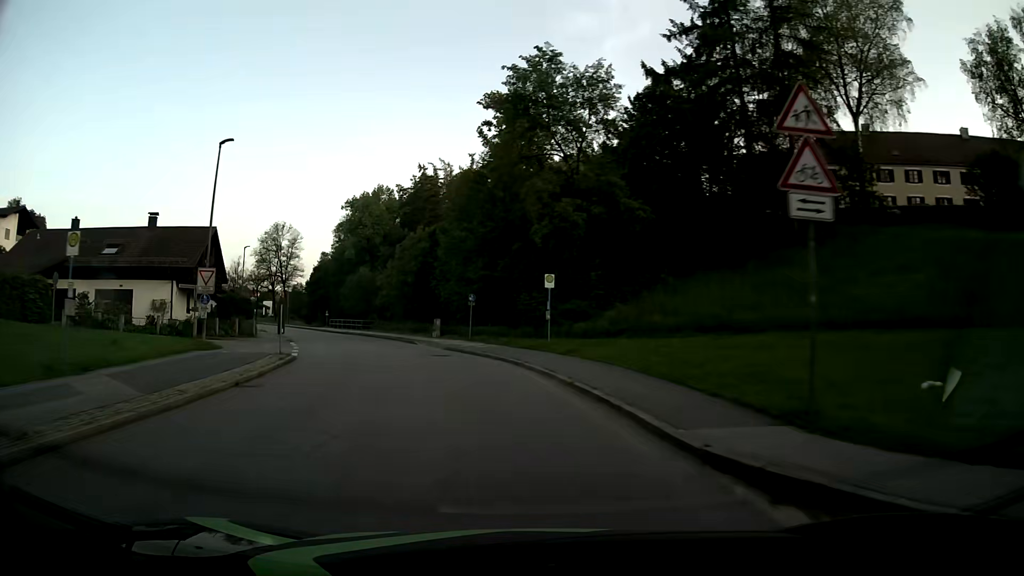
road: unclassified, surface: asphalt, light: Day
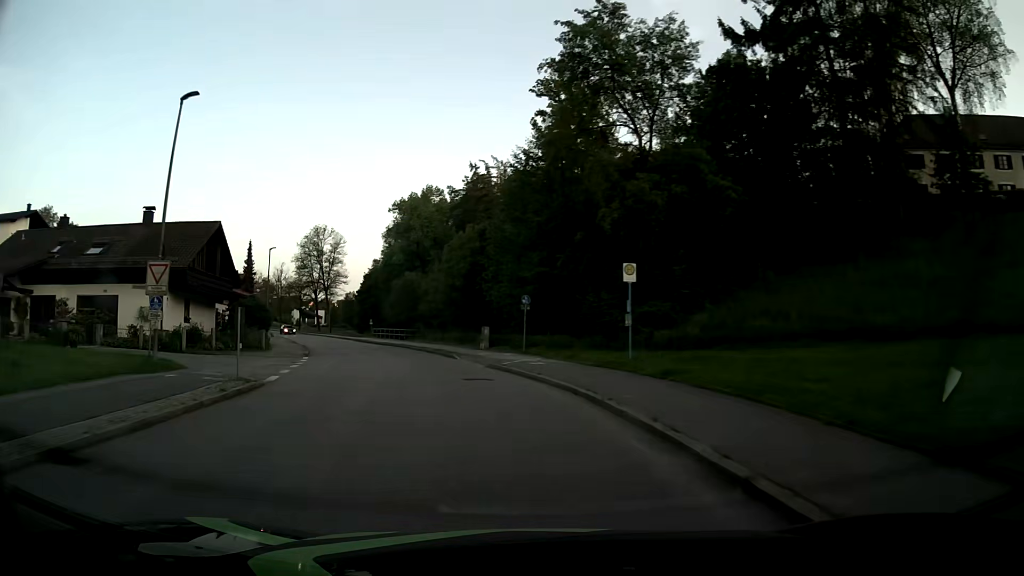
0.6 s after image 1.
(-0.3, +7.7) m; -5°
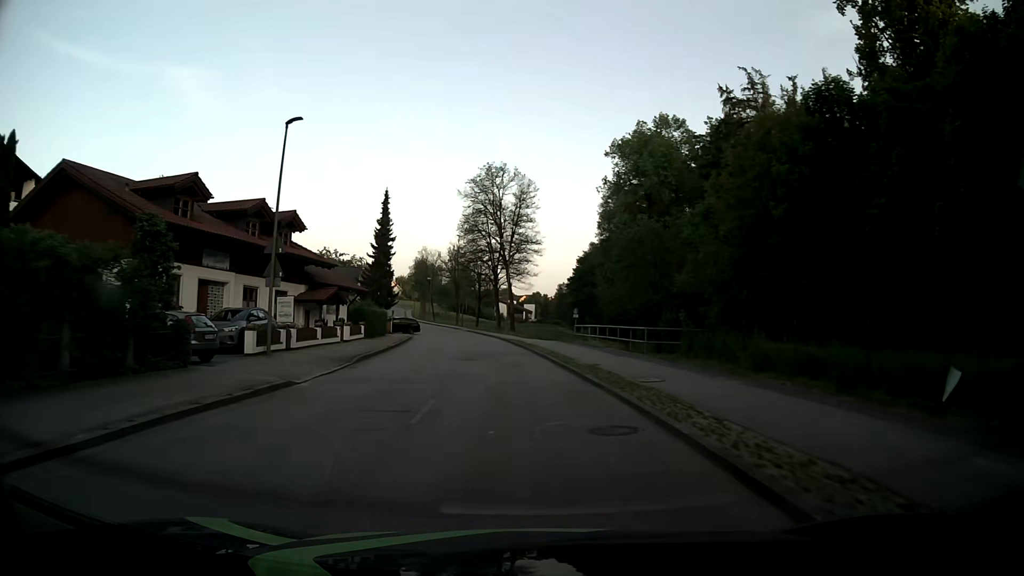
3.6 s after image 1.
(-7.6, +37.4) m; -19°
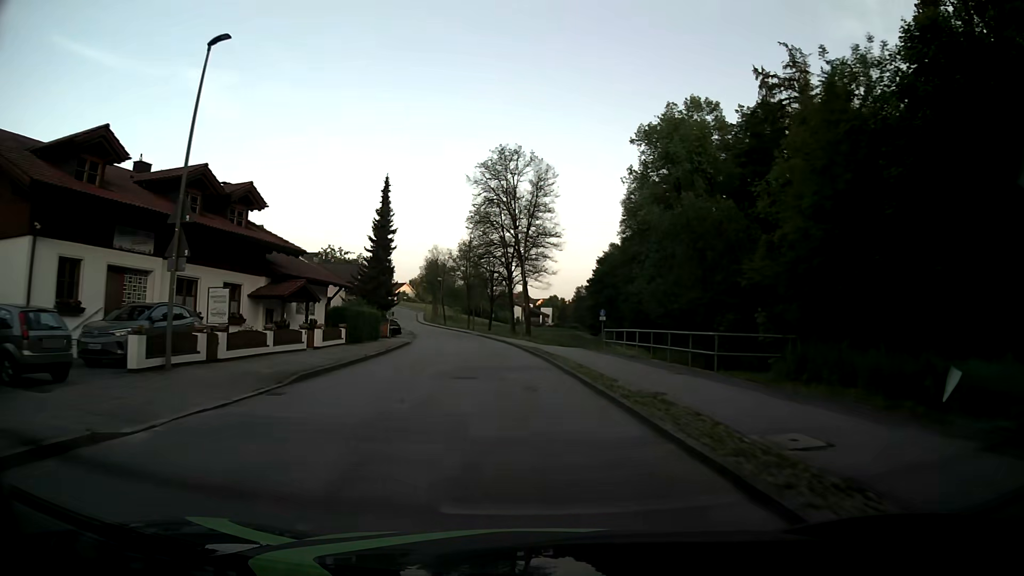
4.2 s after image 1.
(-0.1, +7.7) m; -1°
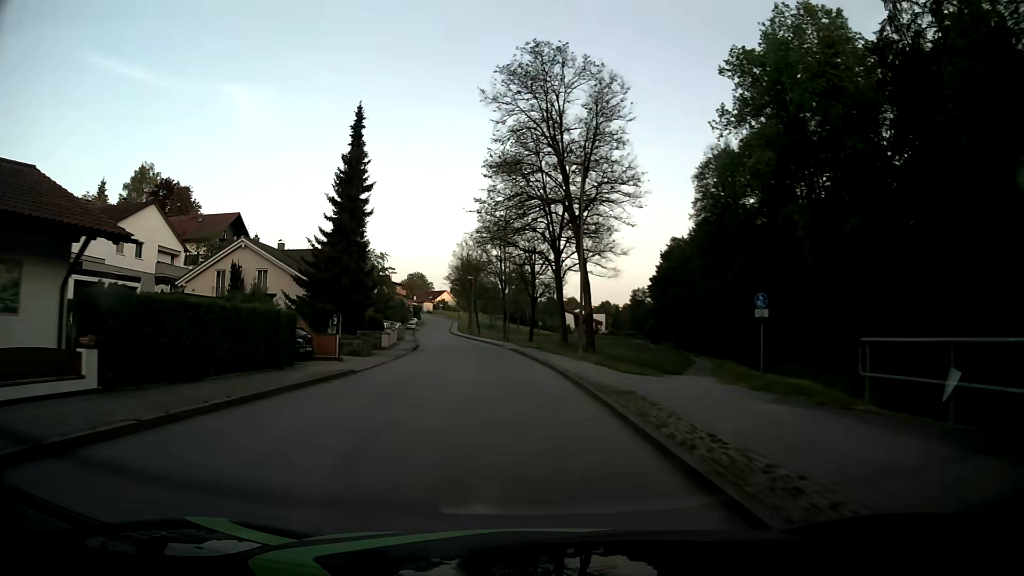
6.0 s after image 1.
(-0.7, +23.1) m; -4°
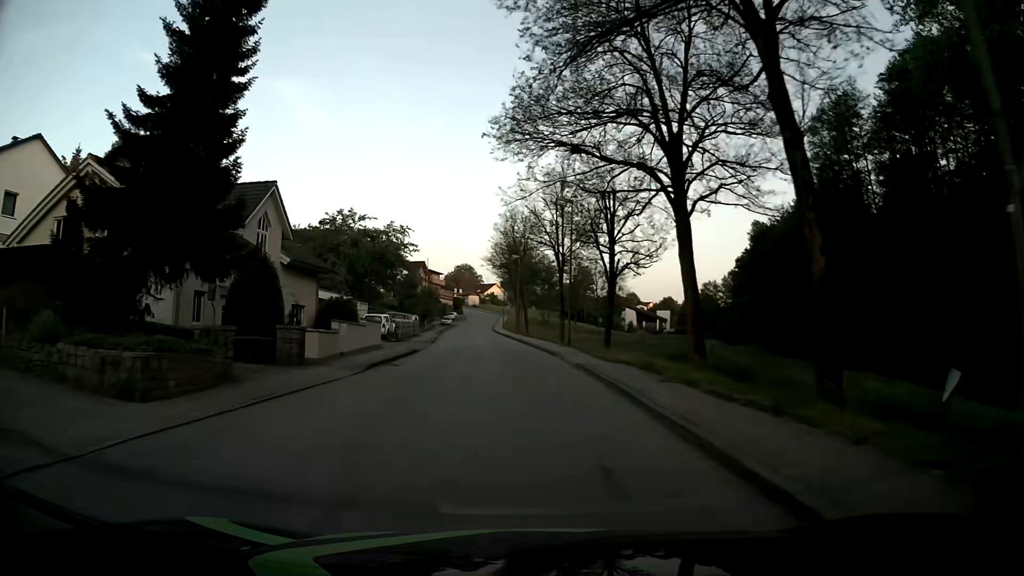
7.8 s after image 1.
(-1.0, +22.8) m; -5°
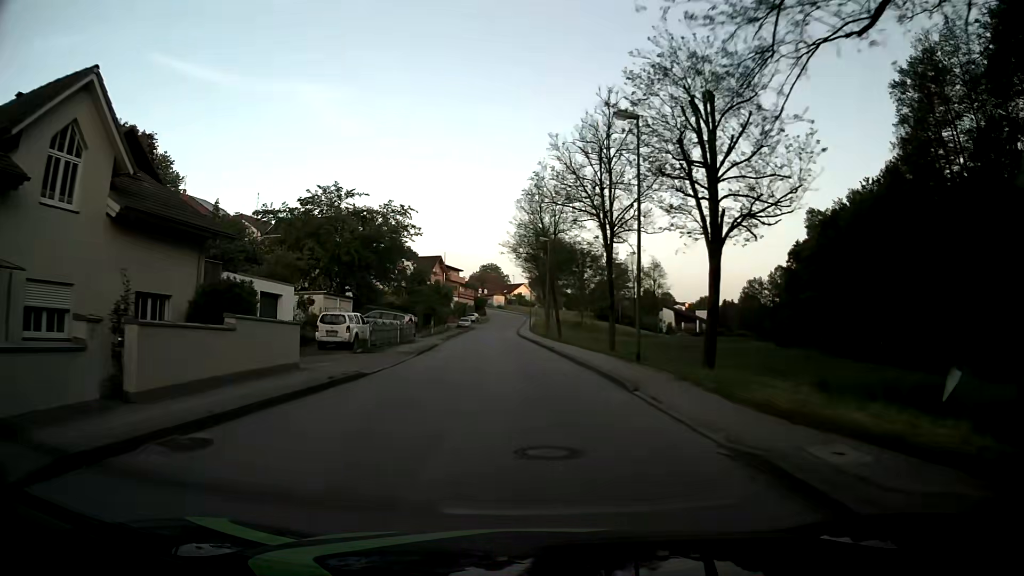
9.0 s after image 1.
(-0.3, +15.2) m; -3°
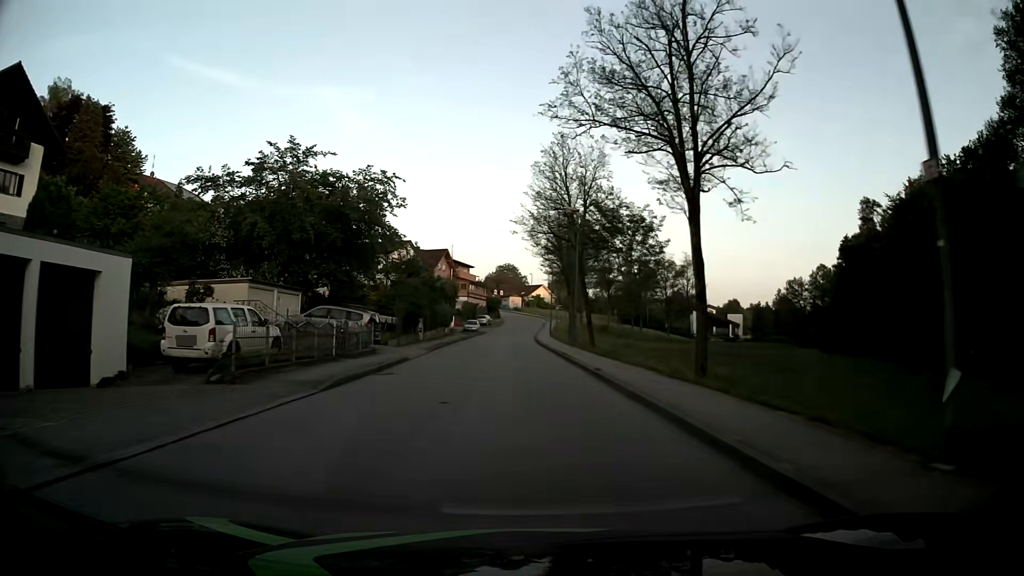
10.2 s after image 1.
(0.0, +15.2) m; -1°
(0, +10) (0, +20) (-1, +30) (-1, +40) (-1, +50) (-1, +60) (-1, +70) (-1, +80) (0, +90) (0, +100) m
